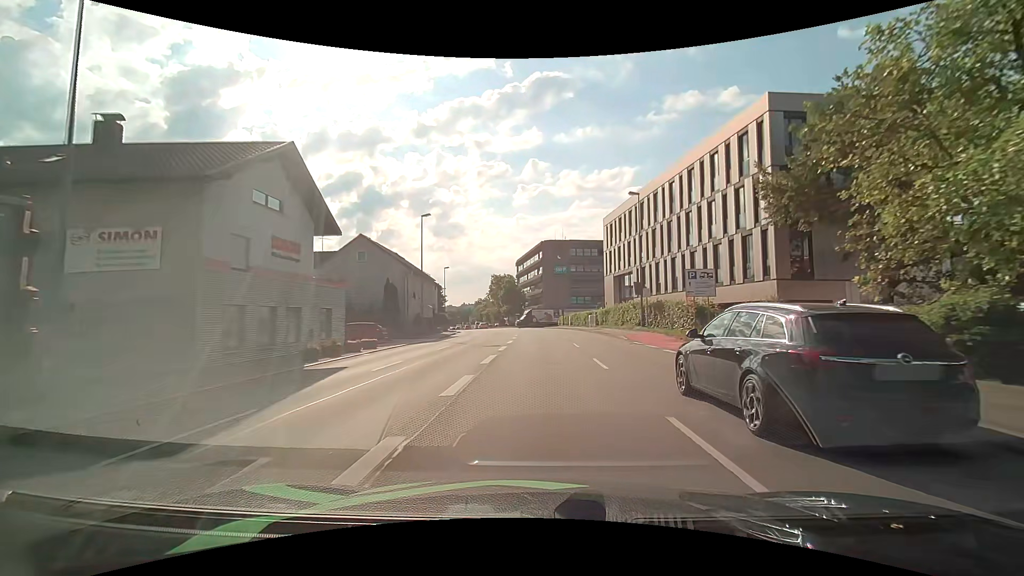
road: primary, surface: asphalt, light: Day
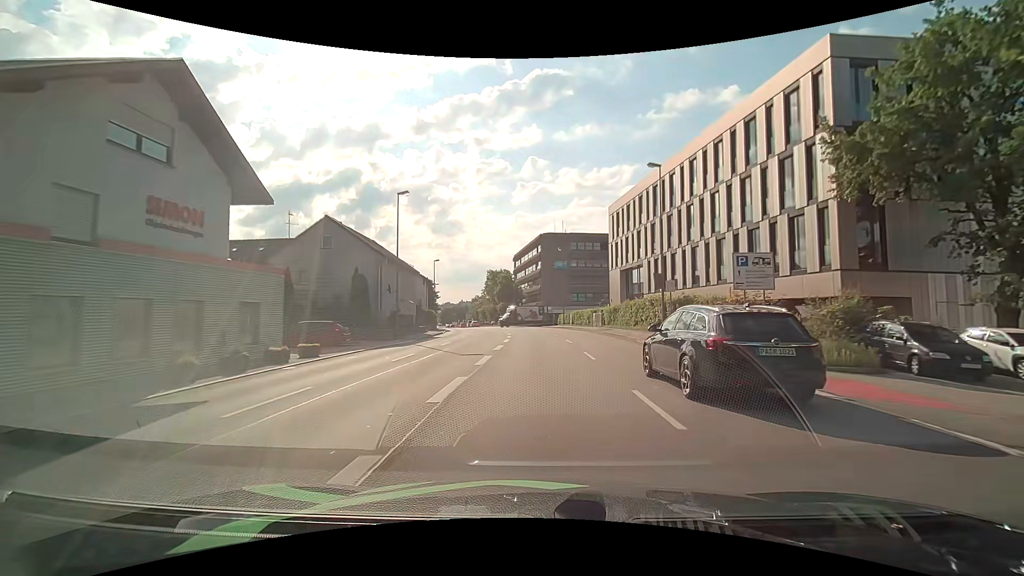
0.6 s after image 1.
(0.0, +6.7) m; 0°
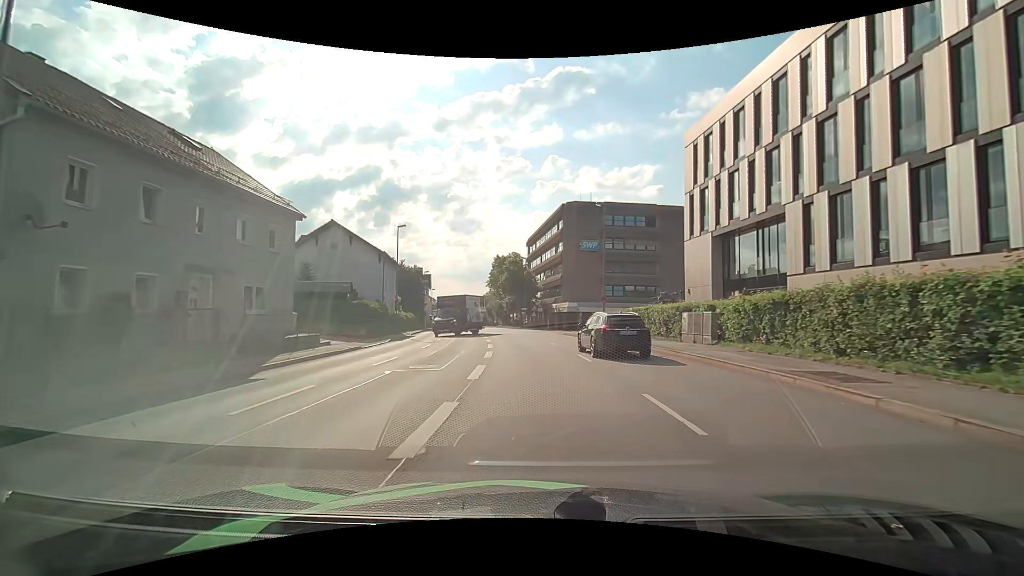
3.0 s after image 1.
(-0.3, +27.1) m; -2°
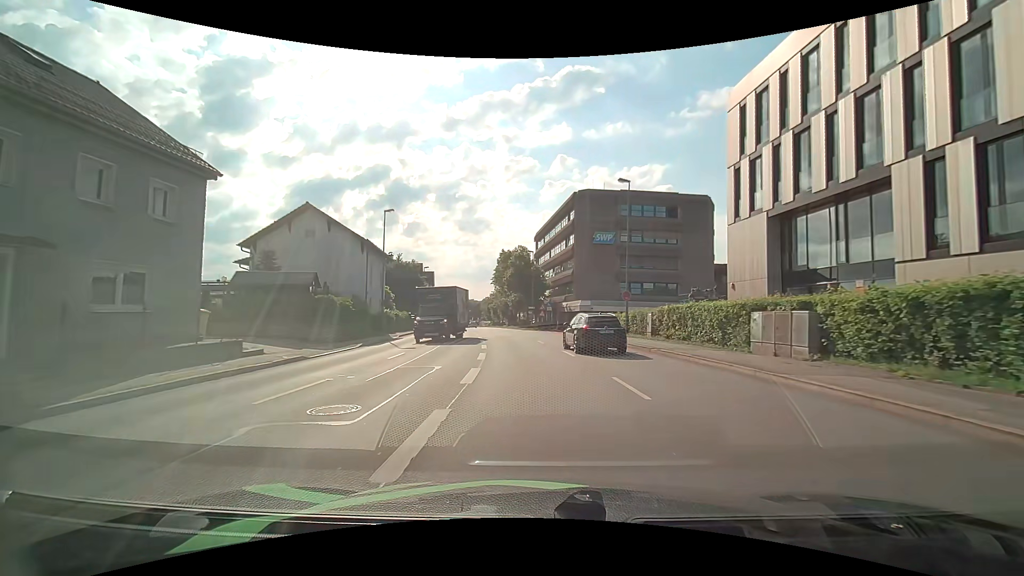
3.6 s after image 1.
(-0.1, +6.7) m; -1°
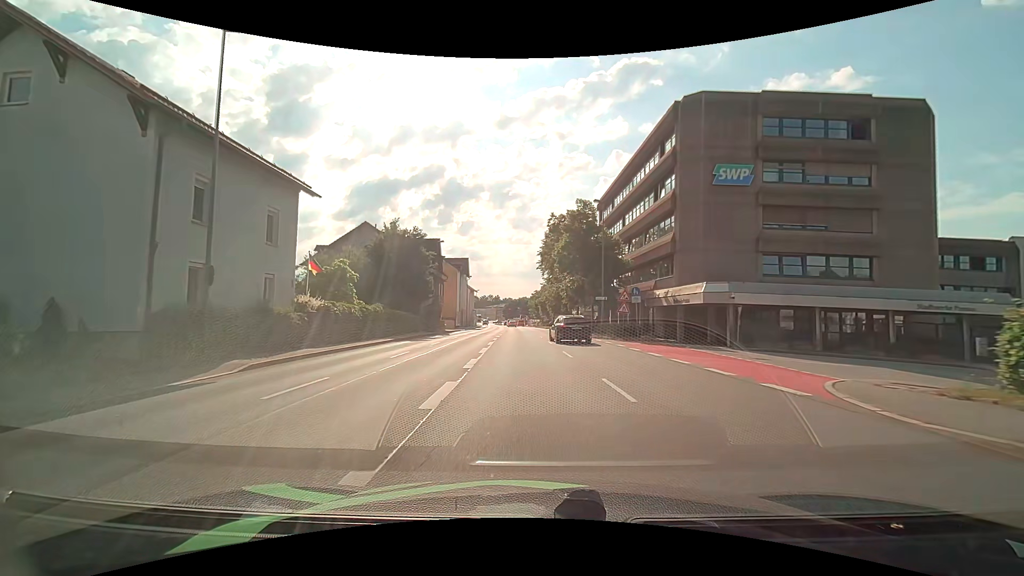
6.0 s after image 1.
(-1.4, +27.0) m; -6°
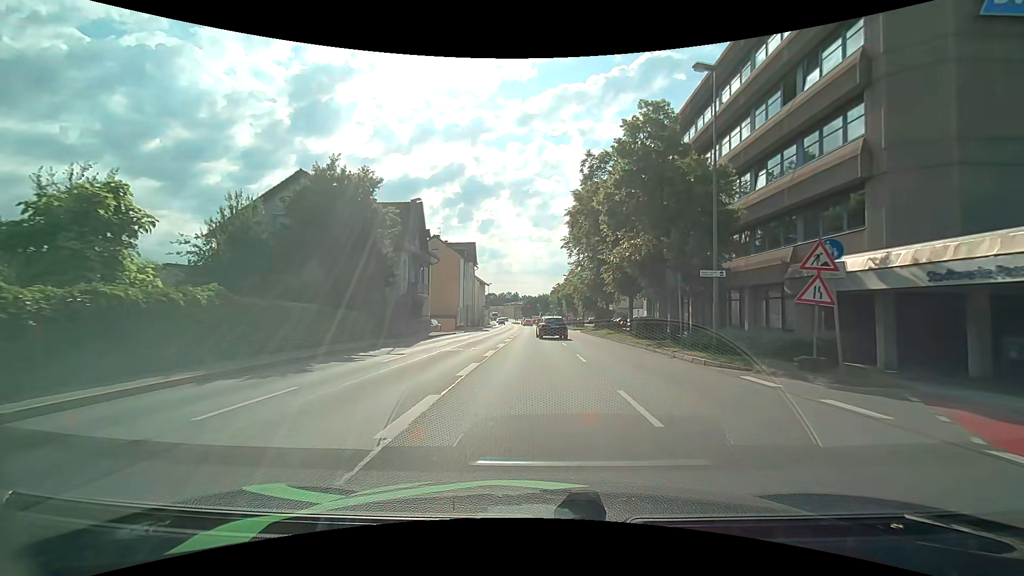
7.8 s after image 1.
(-0.5, +19.7) m; -3°
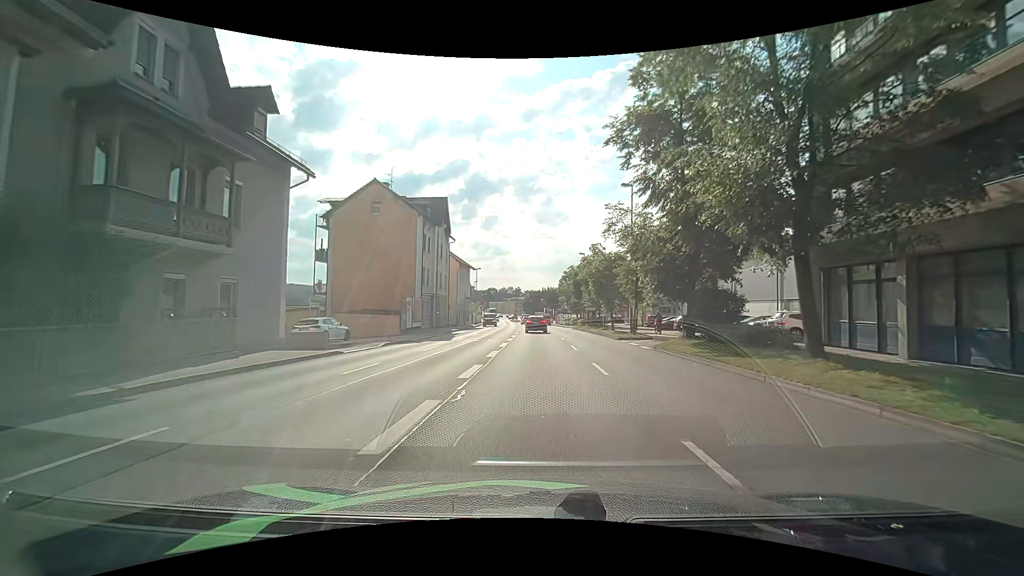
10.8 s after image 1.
(-0.3, +30.5) m; 0°
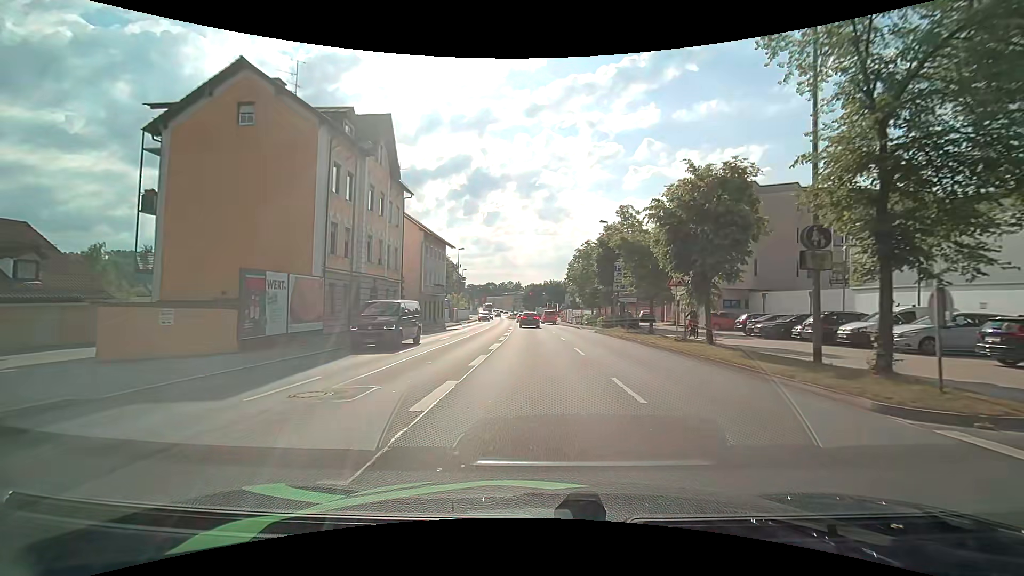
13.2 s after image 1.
(-0.1, +22.0) m; 0°
(0, +10) (0, +20) (0, +30) (-1, +40) (-1, +50) (-1, +60) (-2, +70) (-2, +80) (-3, +90) (-3, +100) m
